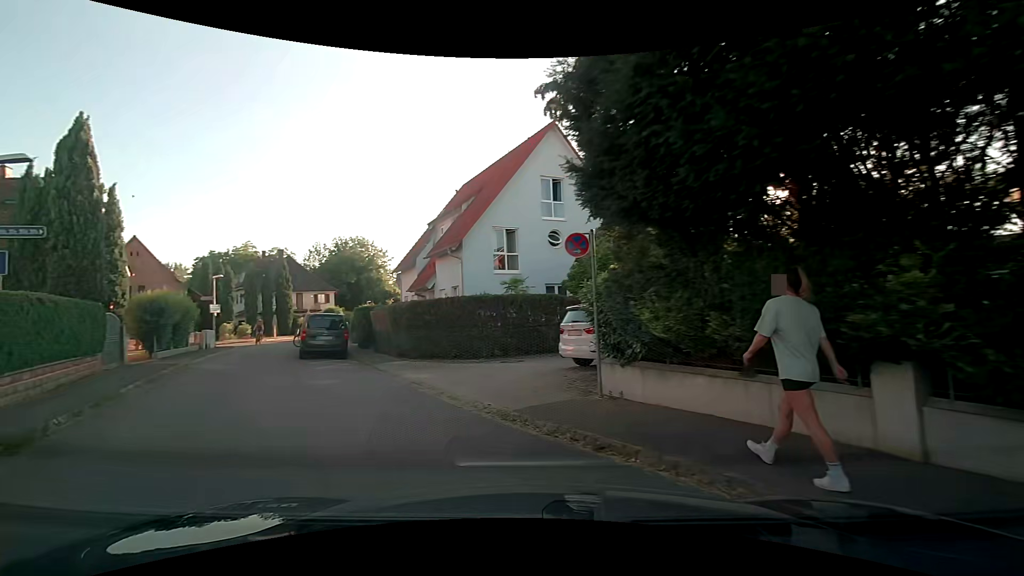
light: Day
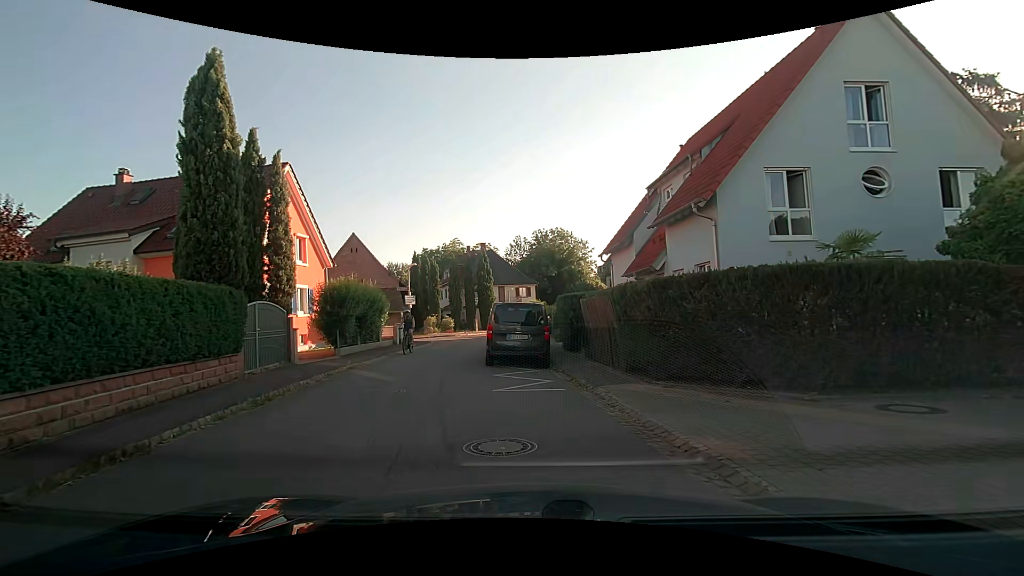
(-1.7, +7.3) m; -20°
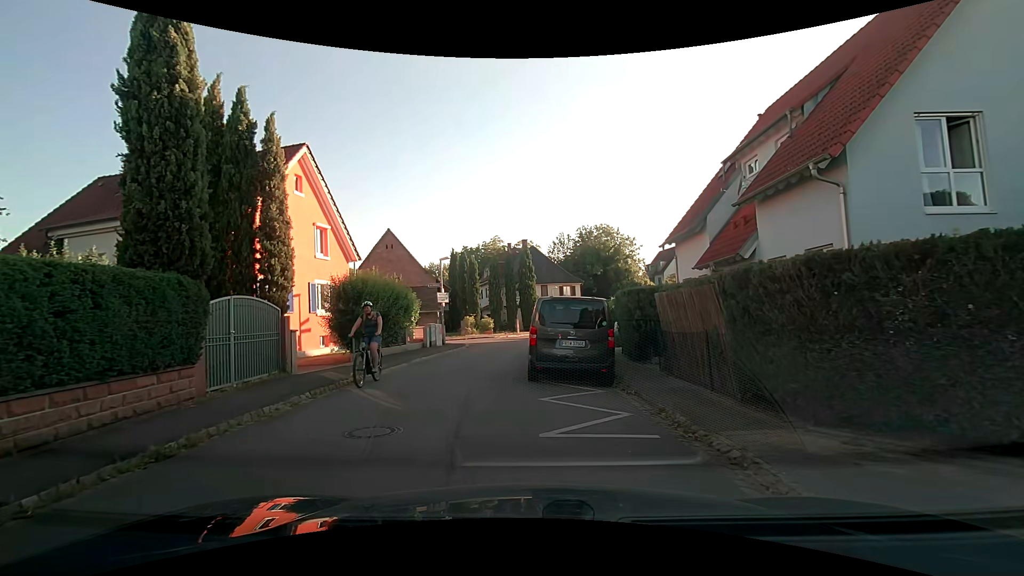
(-0.2, +3.6) m; -7°
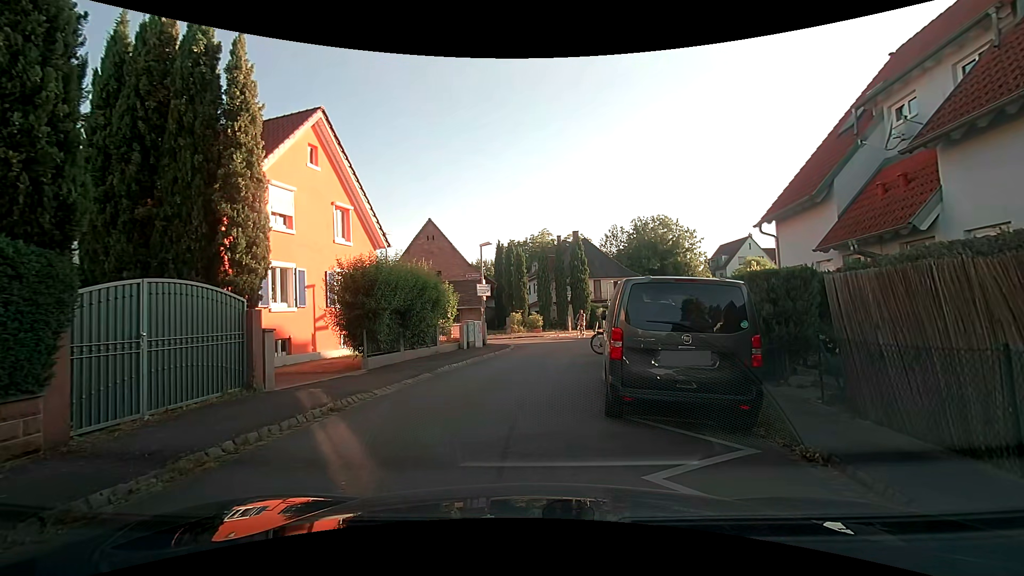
(-0.1, +4.1) m; -3°
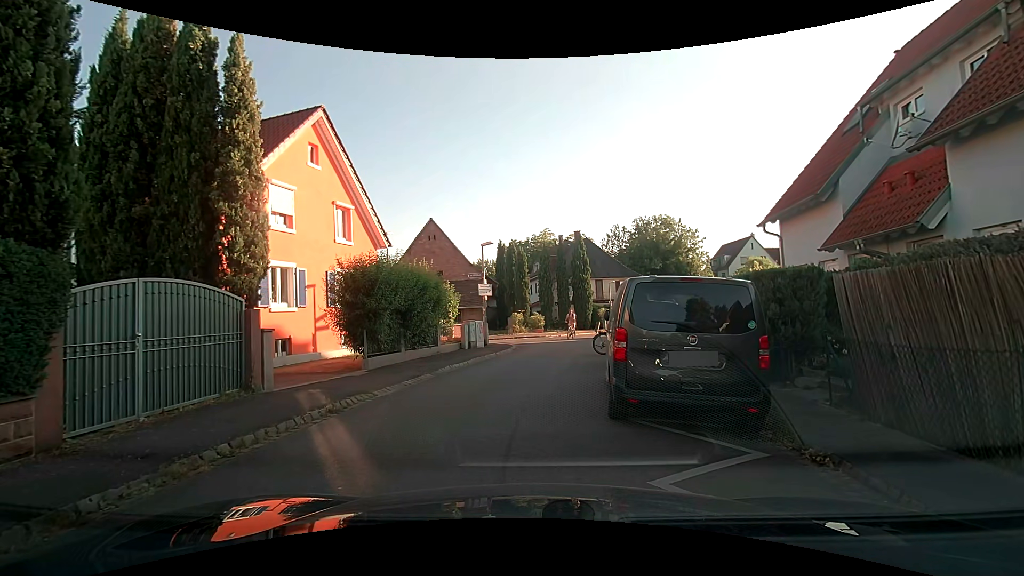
(0.0, +0.1) m; 0°
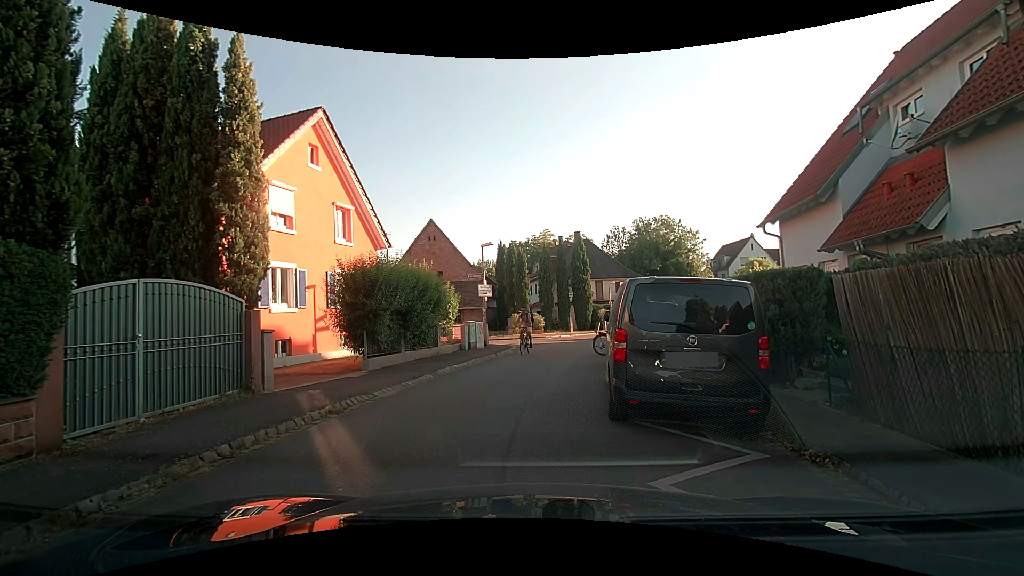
(0.0, +0.1) m; 0°
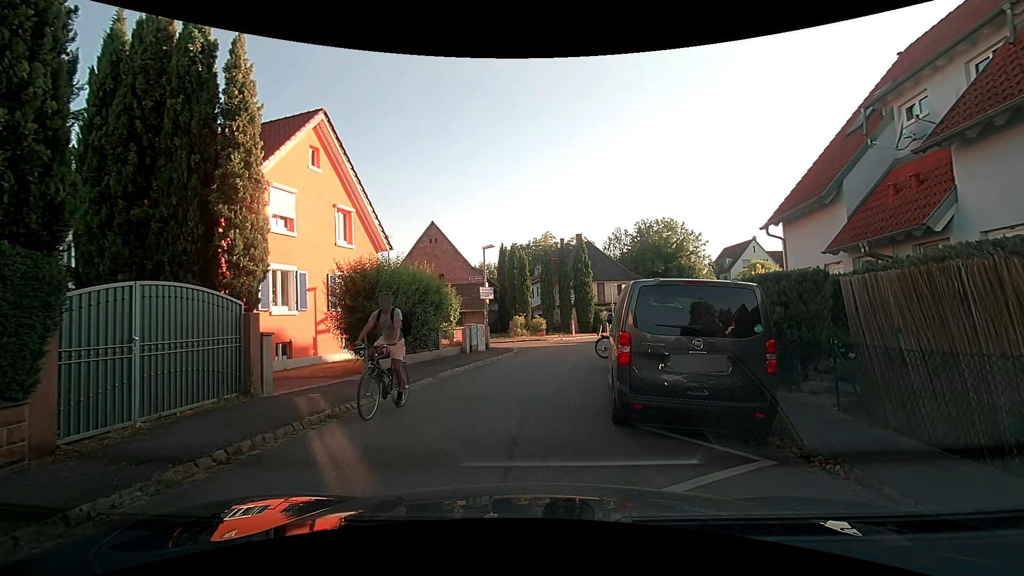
(0.0, +0.1) m; 0°
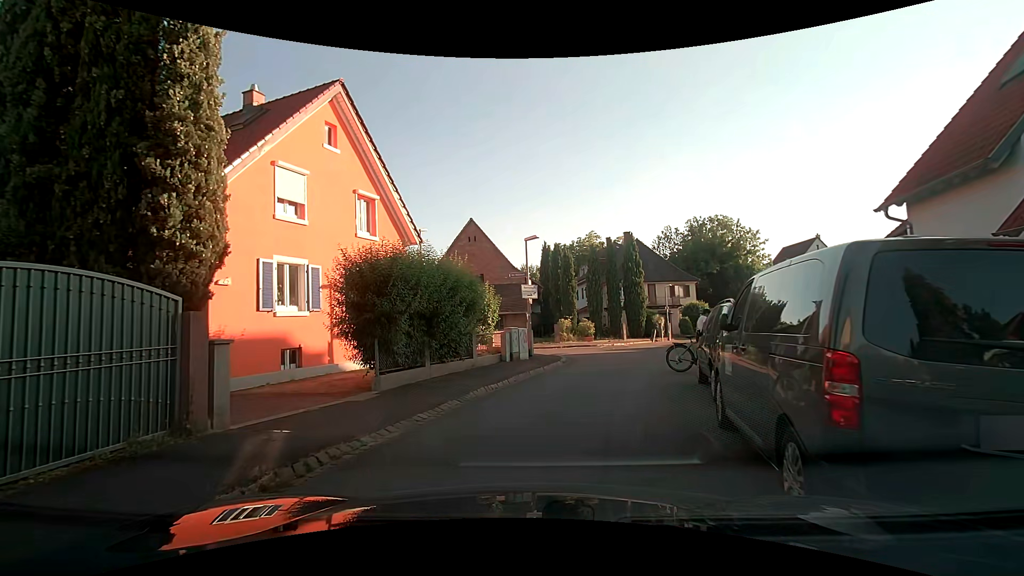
(-0.2, +3.3) m; -6°
